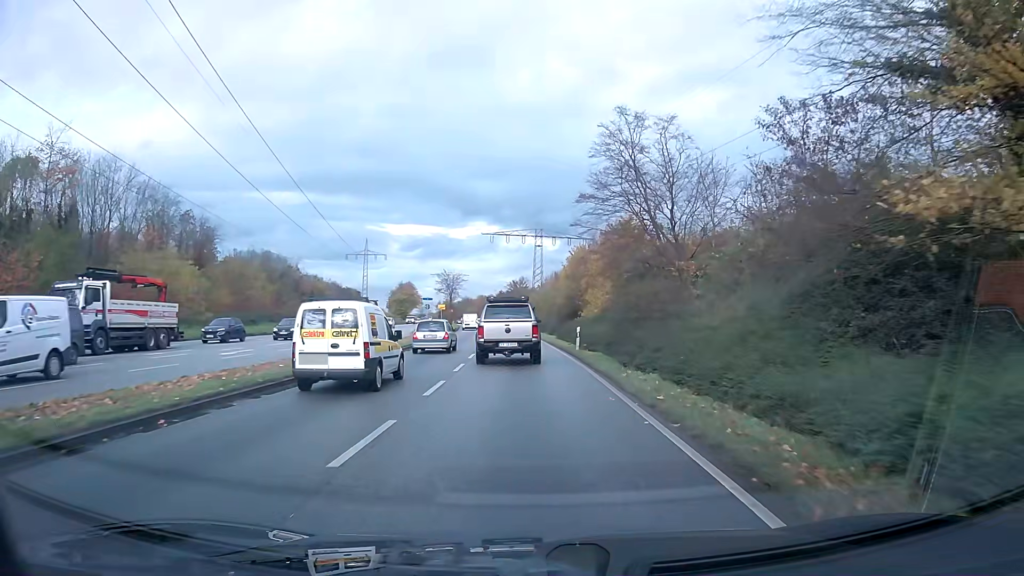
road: primary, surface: asphalt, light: Day
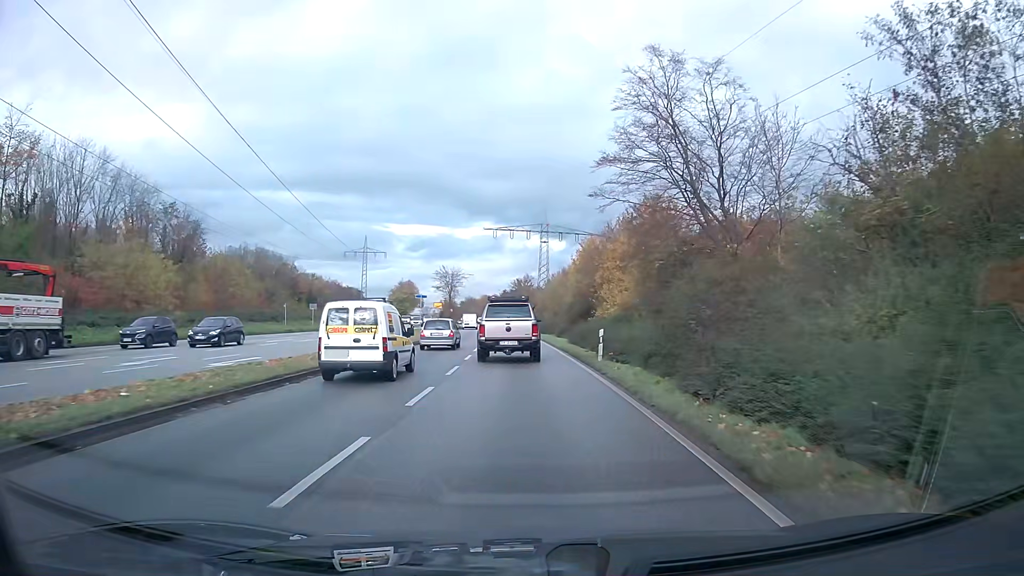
(0.0, +7.6) m; -1°
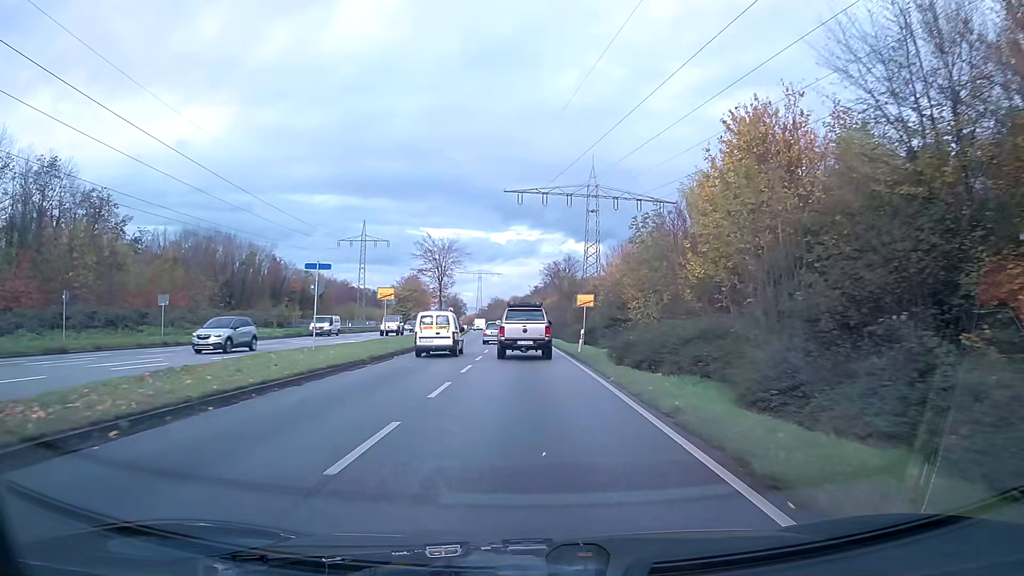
(-1.0, +40.9) m; -3°
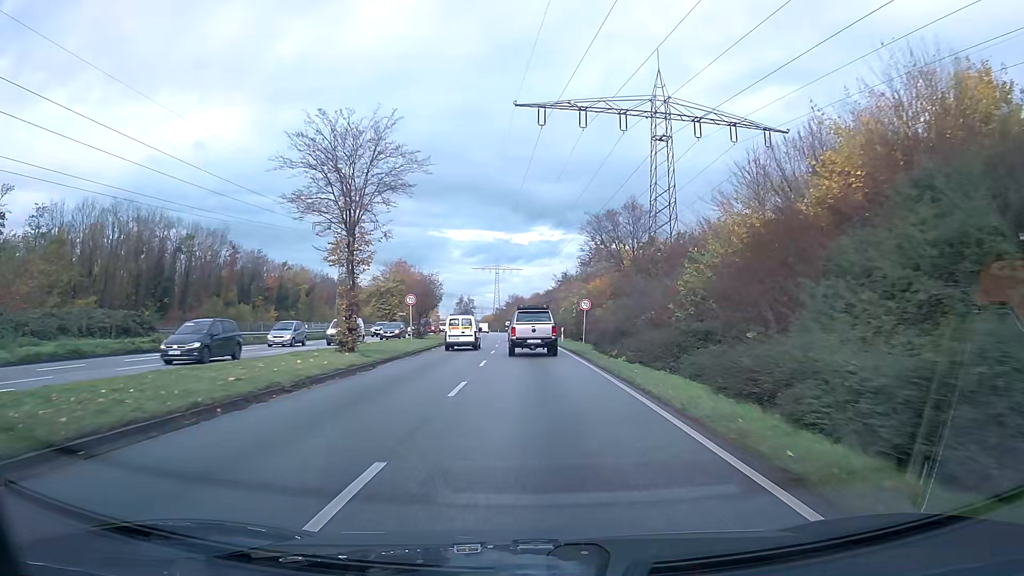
(-0.7, +35.6) m; -2°
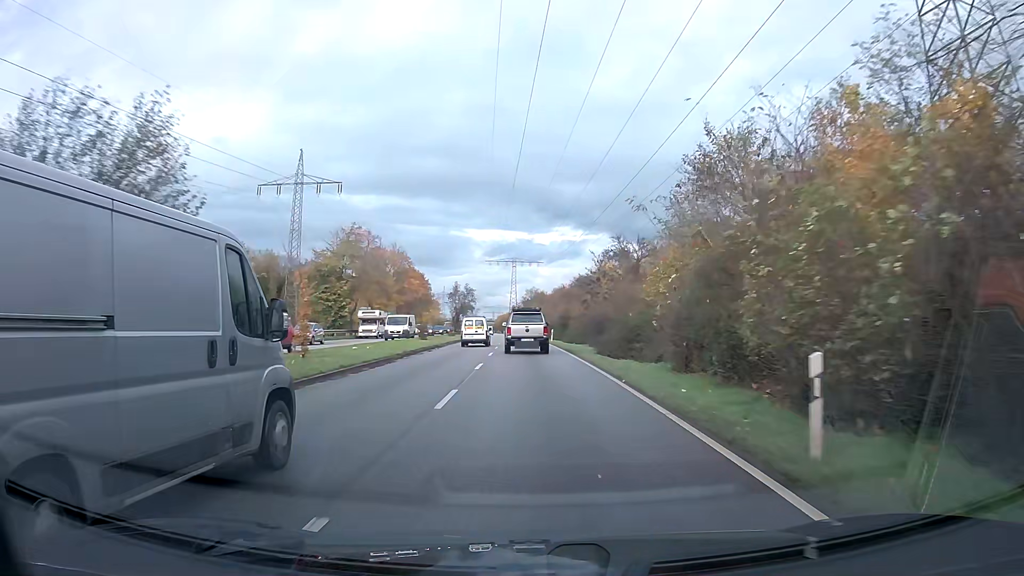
(-0.5, +38.0) m; -2°
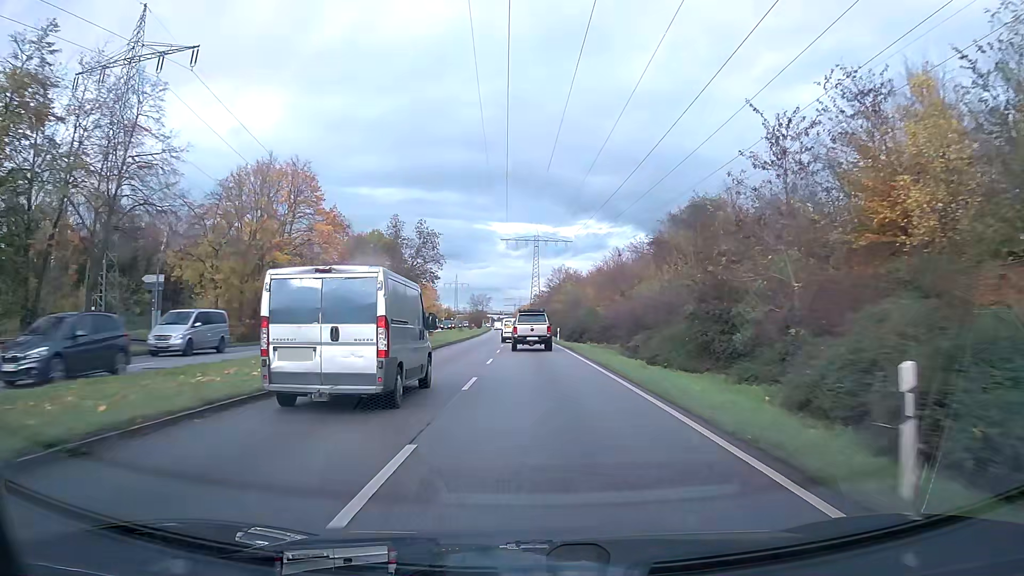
(-0.9, +51.0) m; -2°
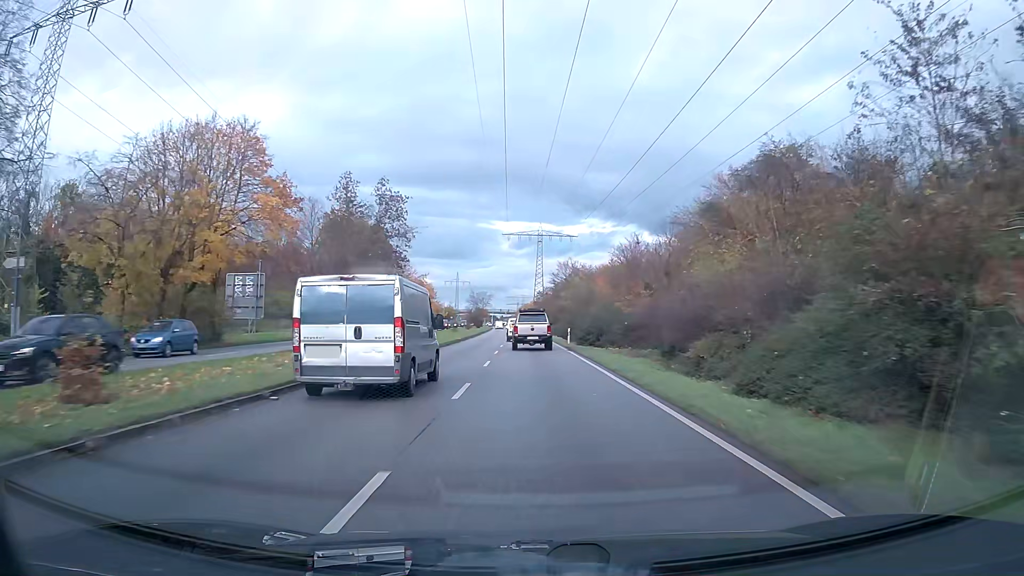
(0.0, +10.7) m; 0°
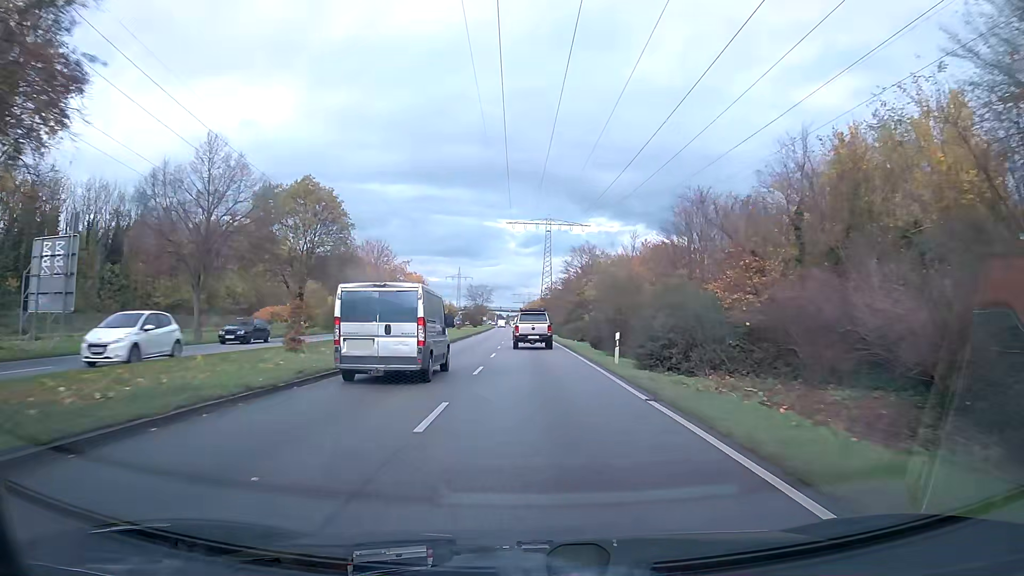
(-0.1, +21.8) m; 0°
